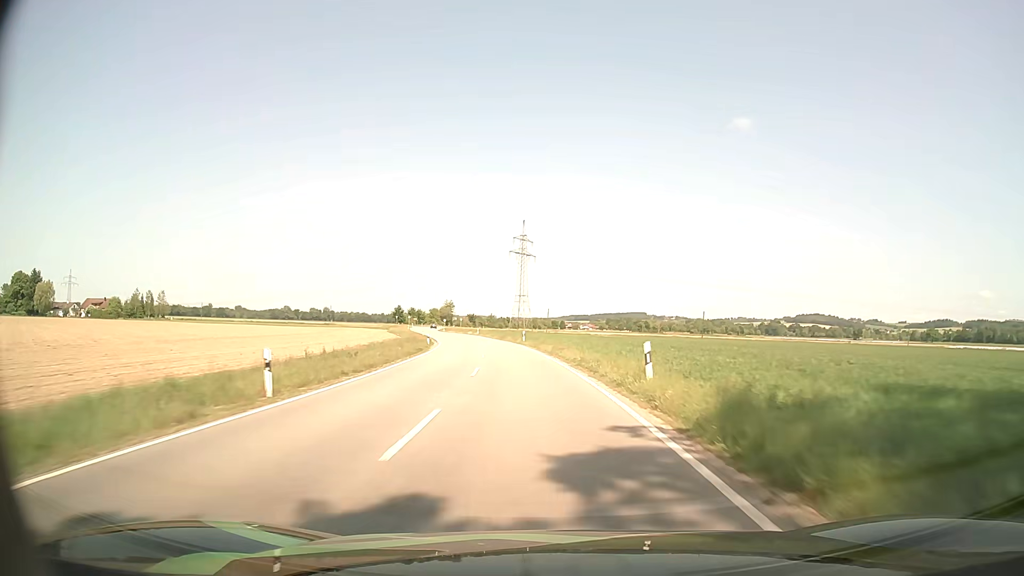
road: tertiary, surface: asphalt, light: Day
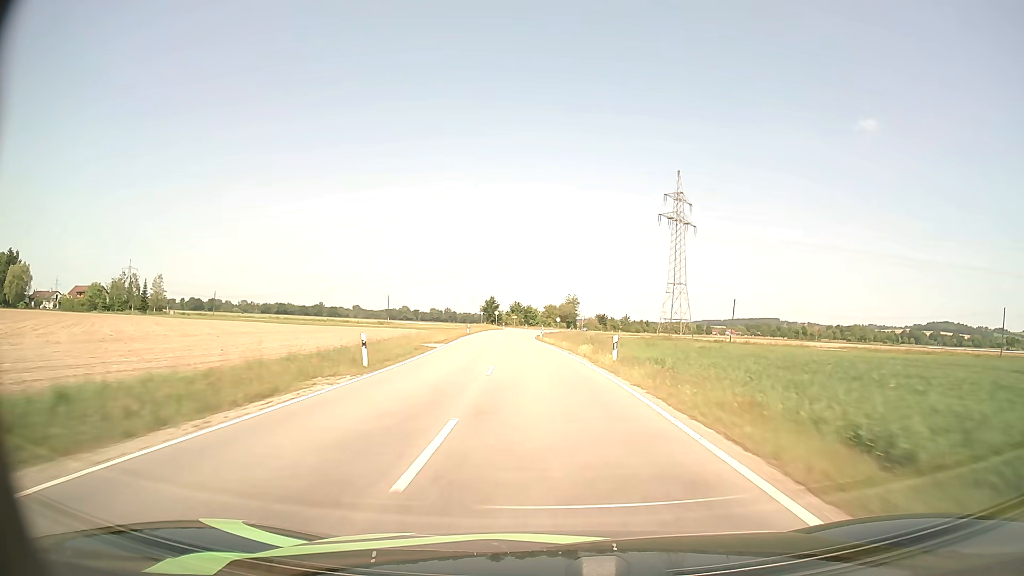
(-8.0, +73.8) m; -11°
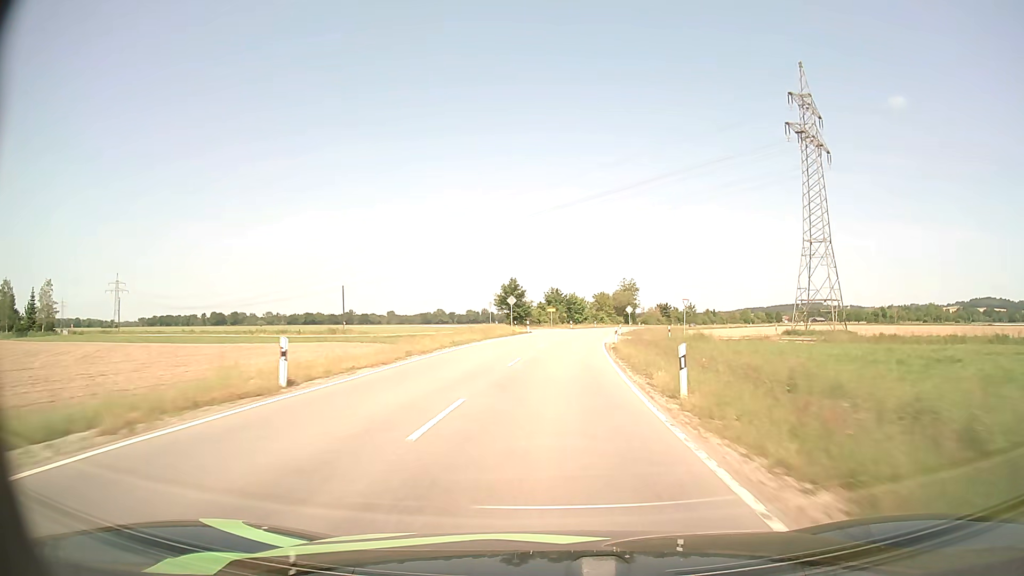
(-2.4, +58.4) m; -4°
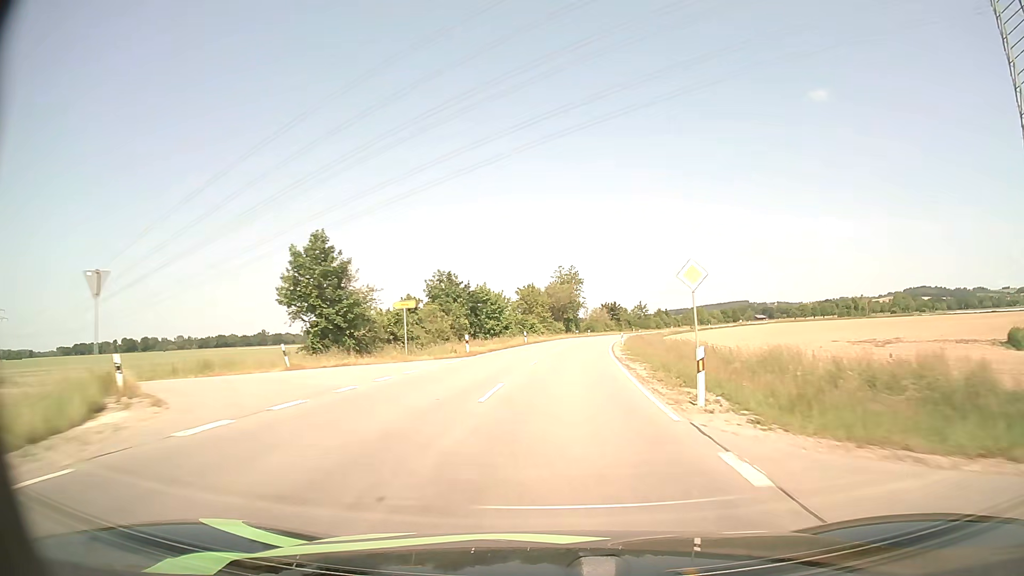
(+2.9, +56.1) m; +6°
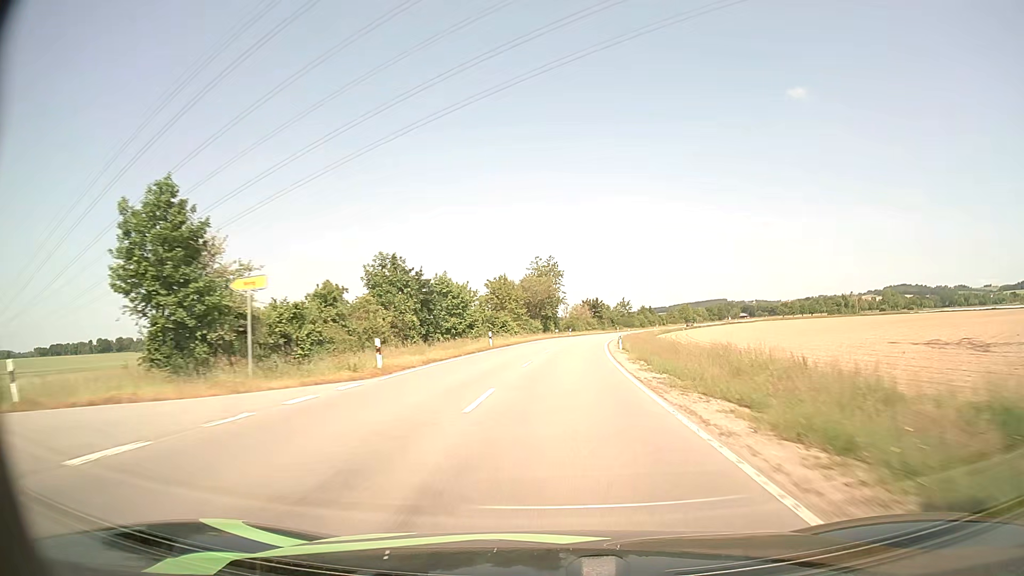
(+0.2, +14.1) m; +2°
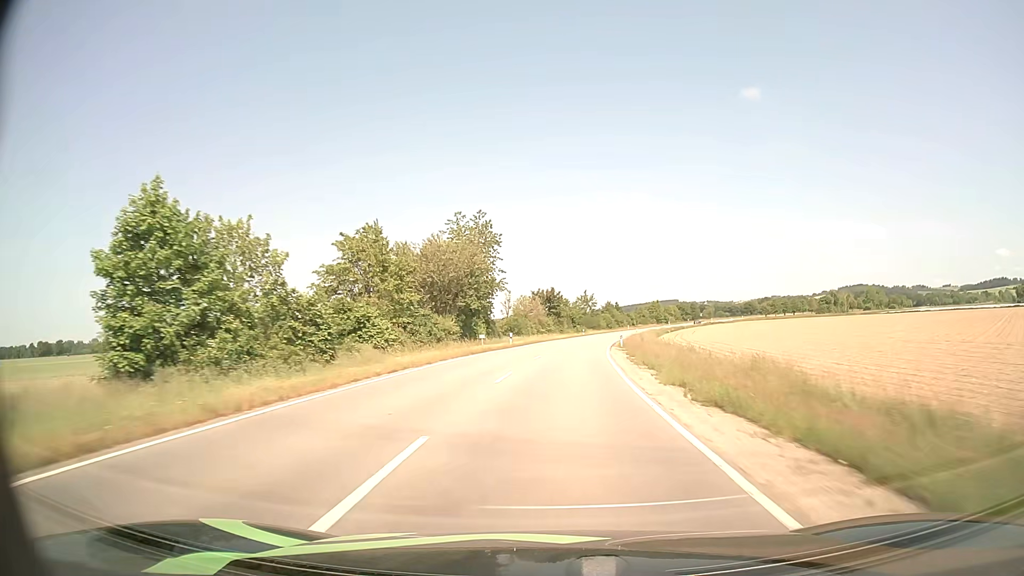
(+1.9, +42.8) m; +4°
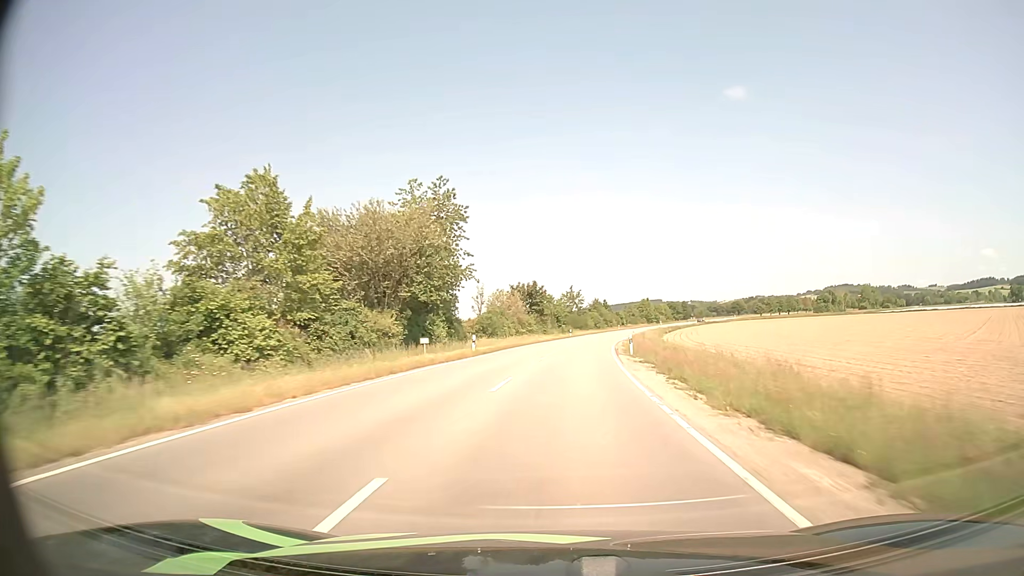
(+0.2, +14.6) m; +1°
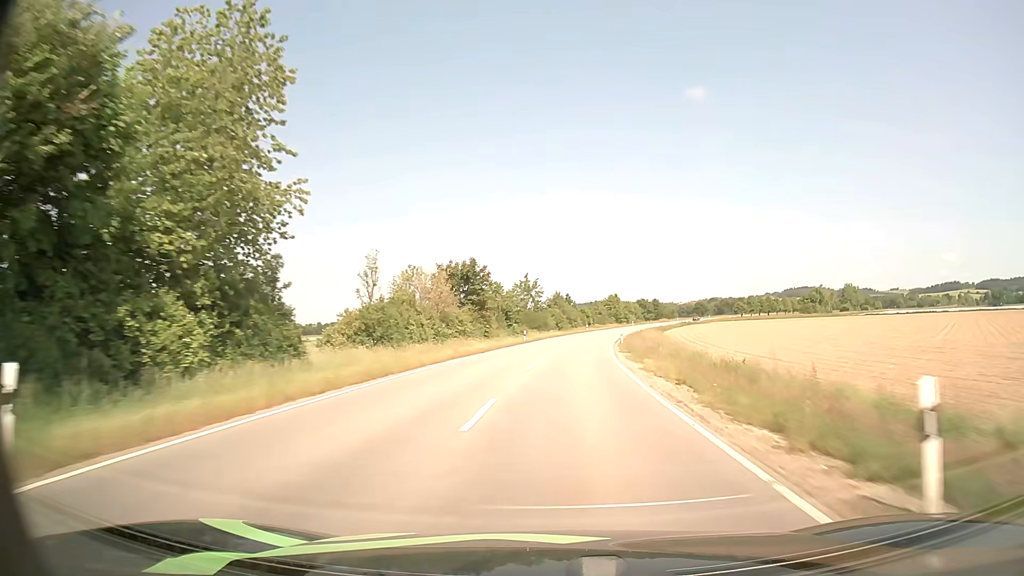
(+0.9, +29.7) m; +4°
(0, +10) (+1, +20) (+1, +30) (+2, +40) (+3, +50) (+4, +60) (+5, +70) (+7, +80) (+9, +89) (+10, +99) m
